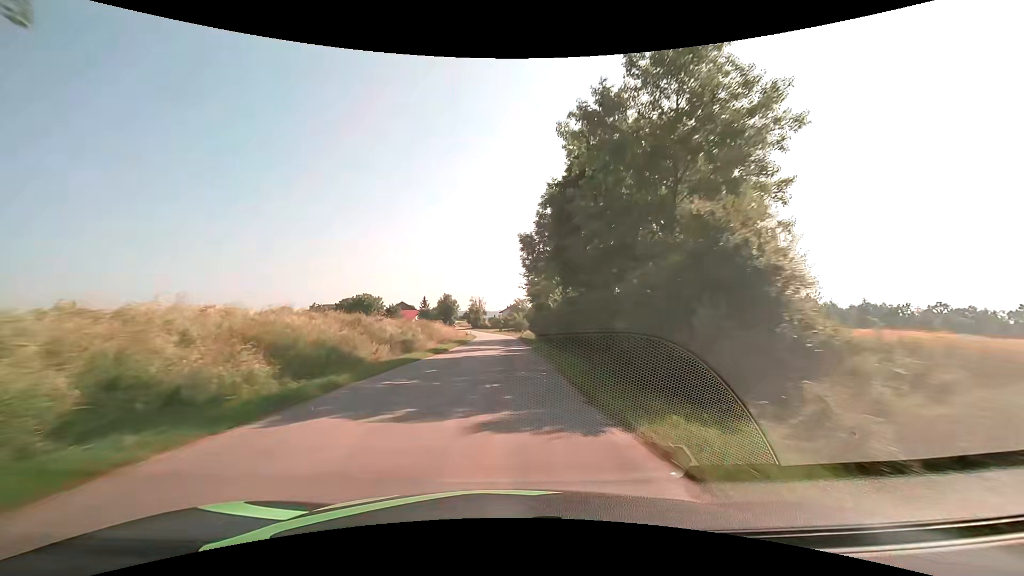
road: tertiary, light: Day
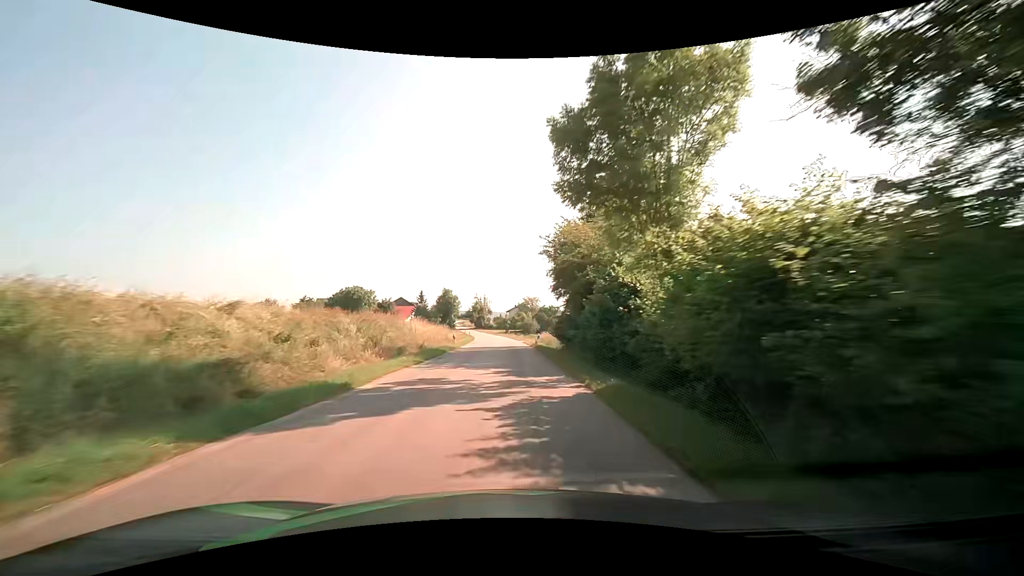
(-0.1, +21.5) m; -1°
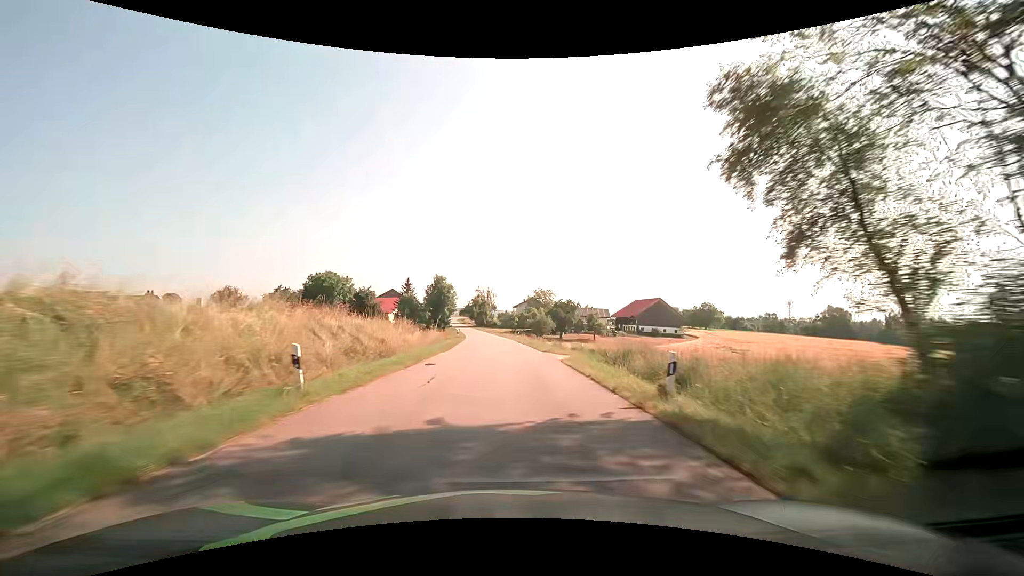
(-0.4, +32.2) m; -1°
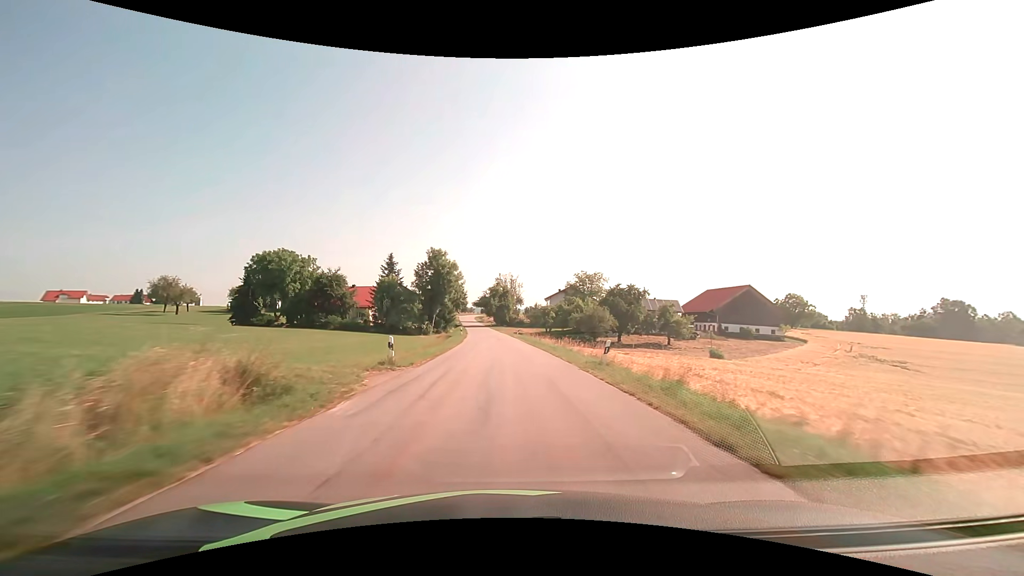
(-0.8, +43.0) m; -3°
